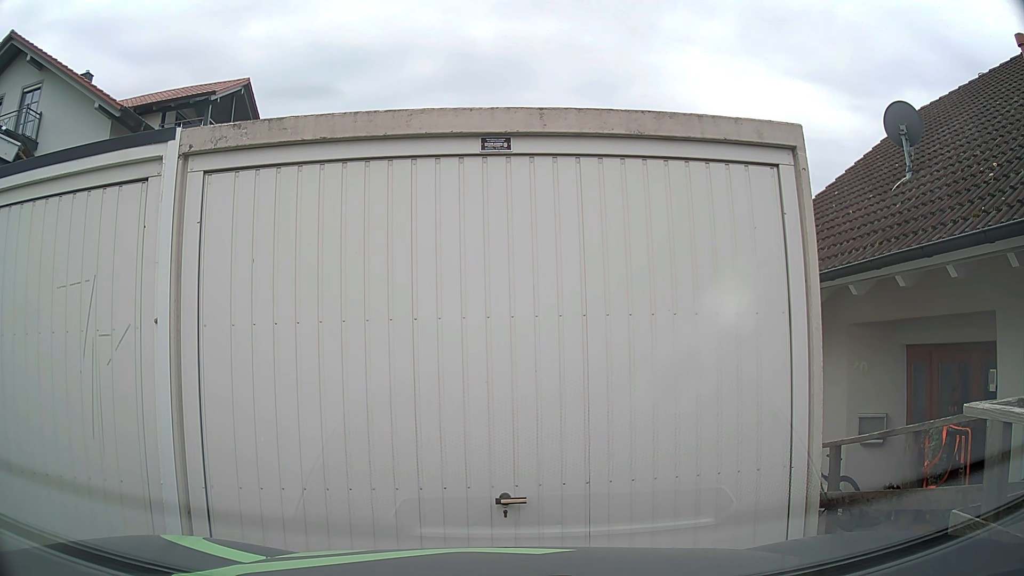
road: residential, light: Day
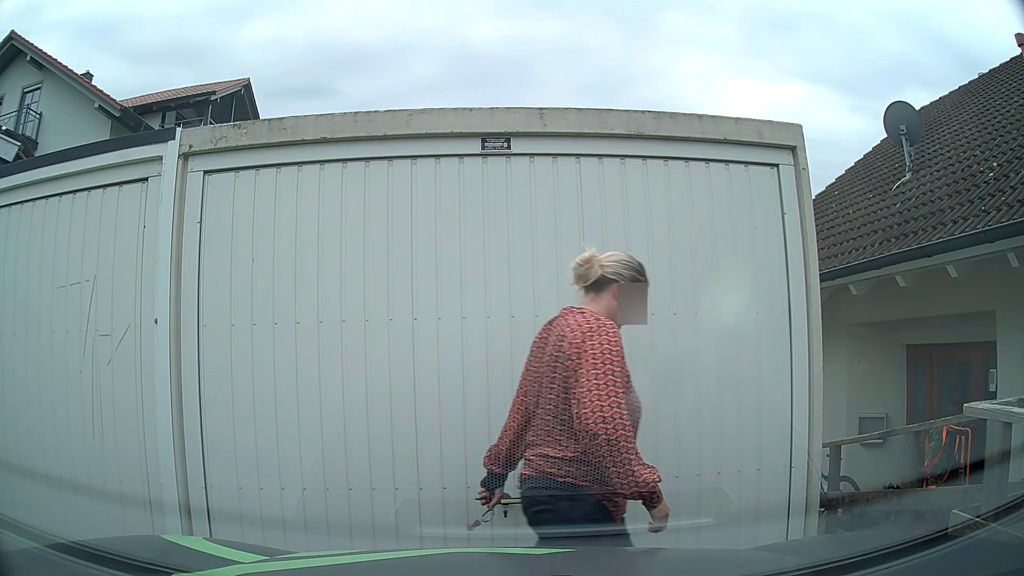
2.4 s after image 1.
(0.0, 0.0) m; 0°
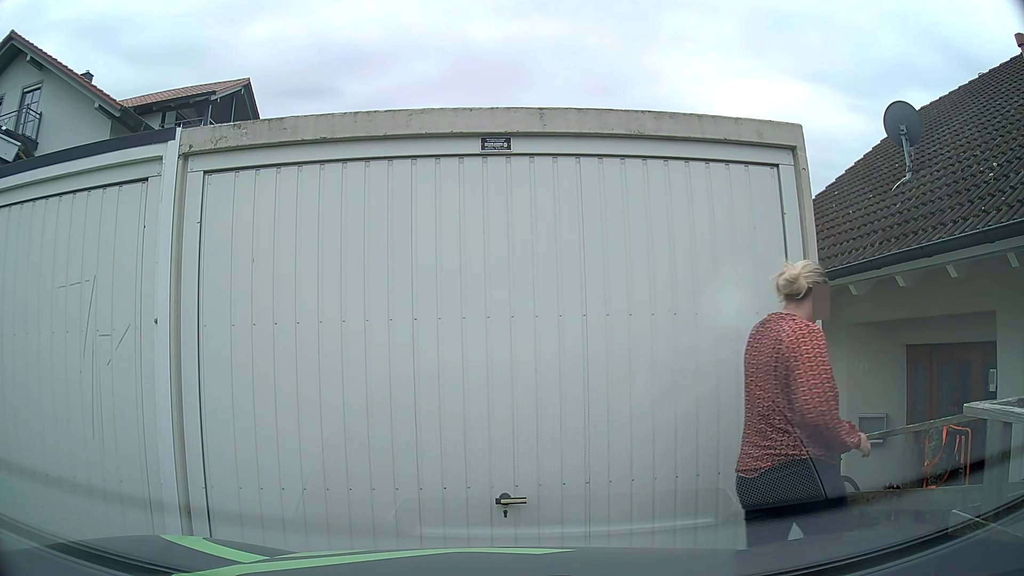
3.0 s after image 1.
(0.0, 0.0) m; 0°
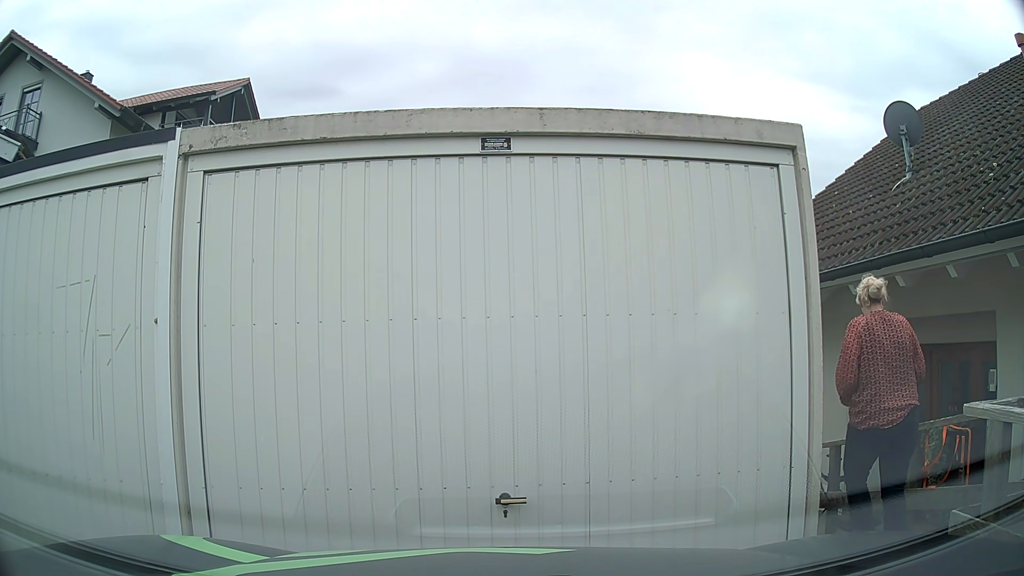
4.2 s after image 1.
(0.0, 0.0) m; 0°
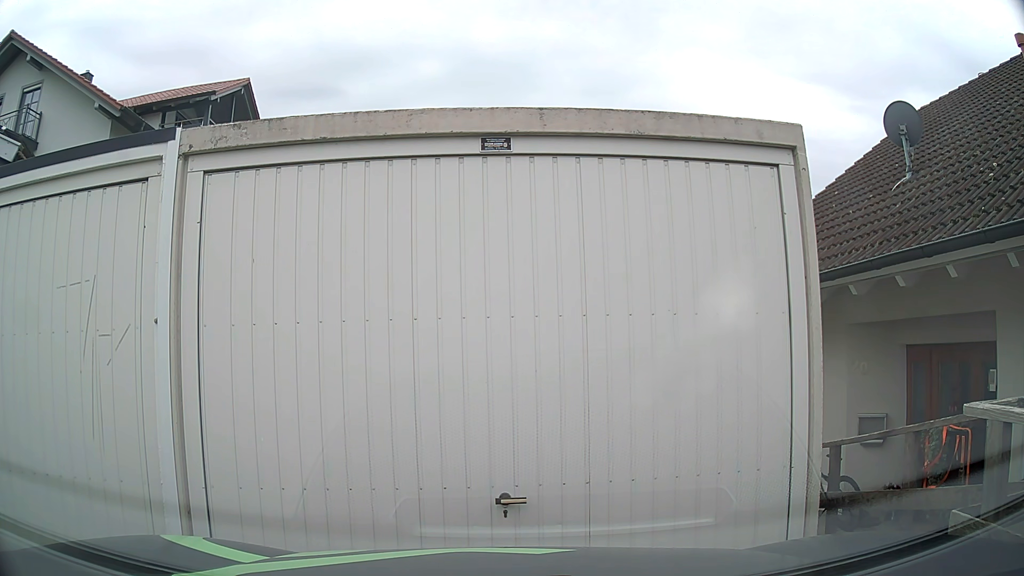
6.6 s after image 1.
(0.0, 0.0) m; 0°
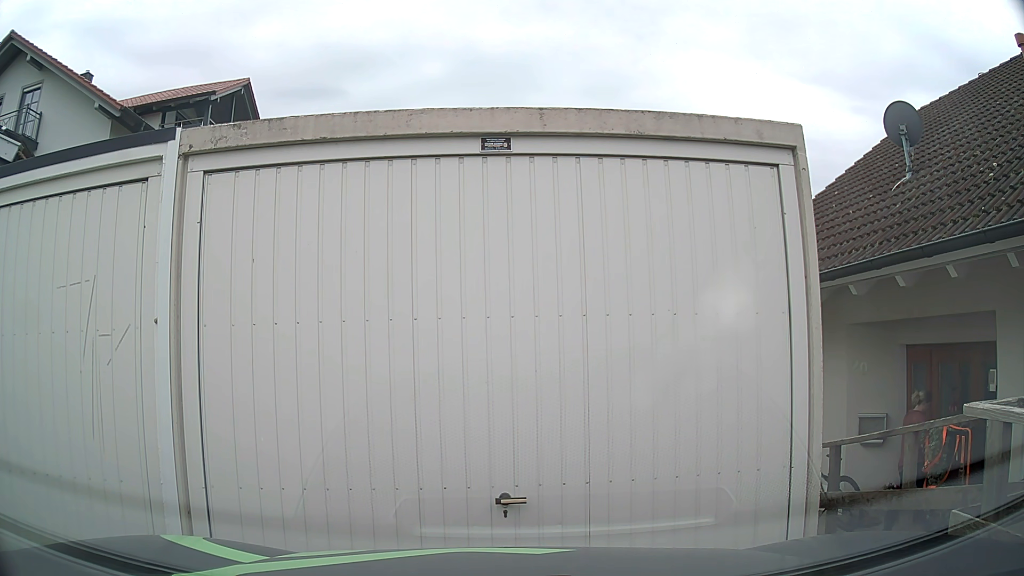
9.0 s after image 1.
(0.0, 0.0) m; 0°
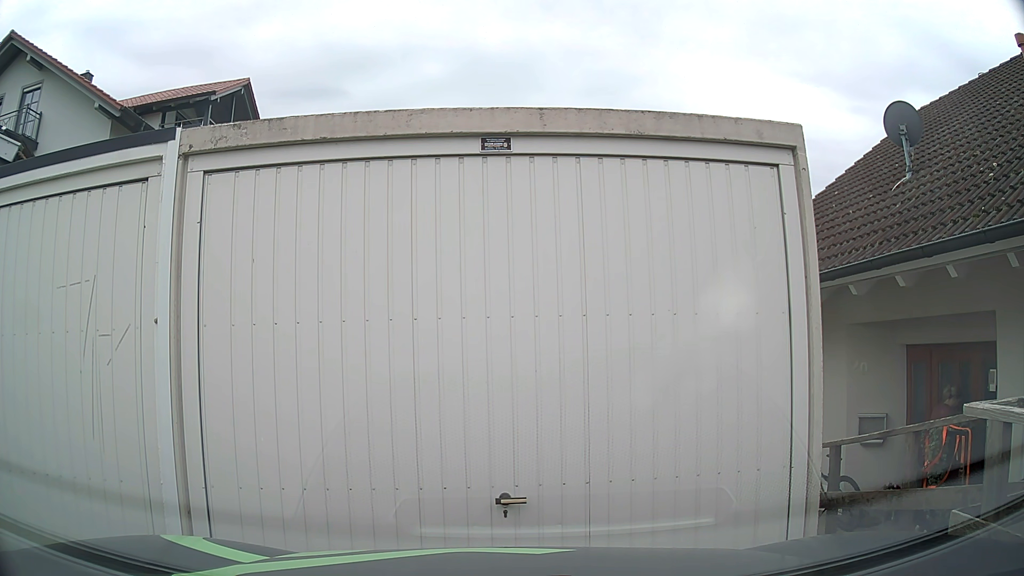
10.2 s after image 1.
(0.0, 0.0) m; 0°
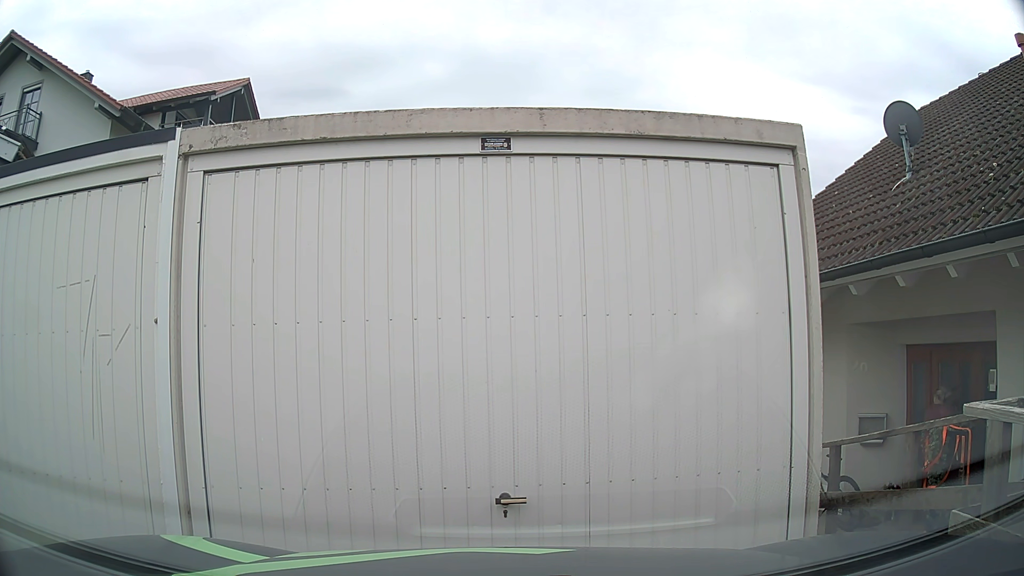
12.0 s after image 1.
(0.0, 0.0) m; 0°
